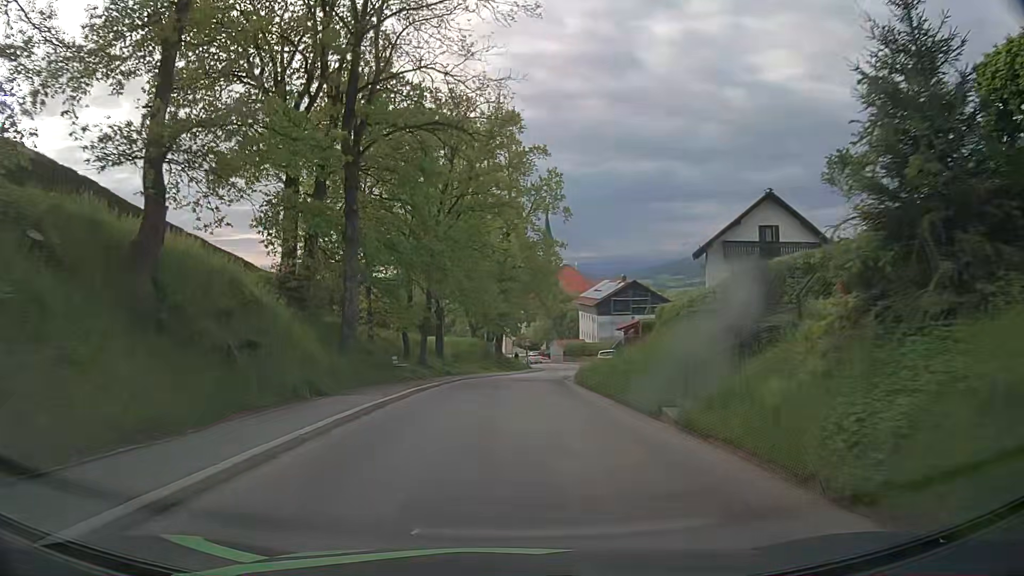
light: Day
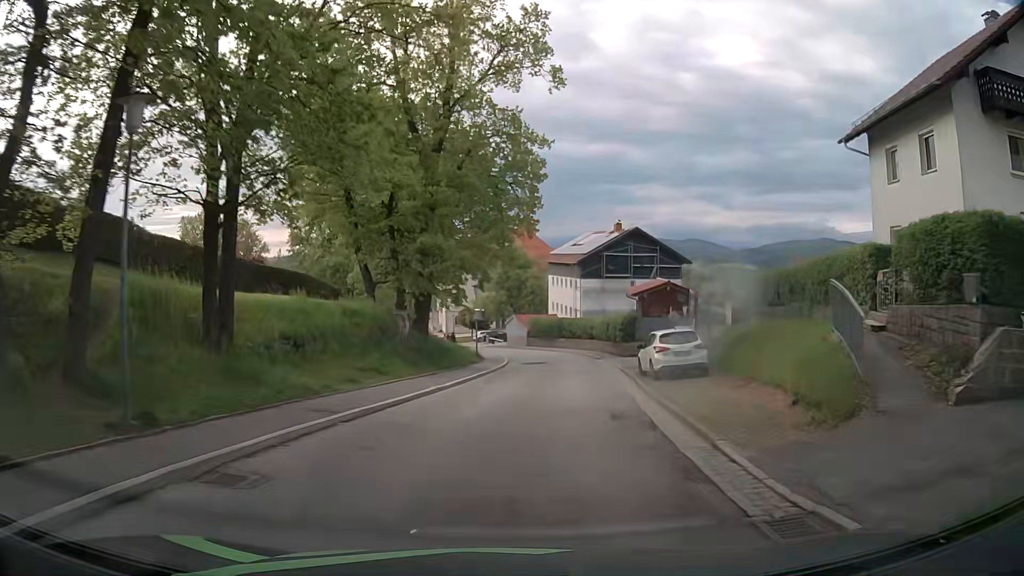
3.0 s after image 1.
(+0.4, +30.5) m; +4°
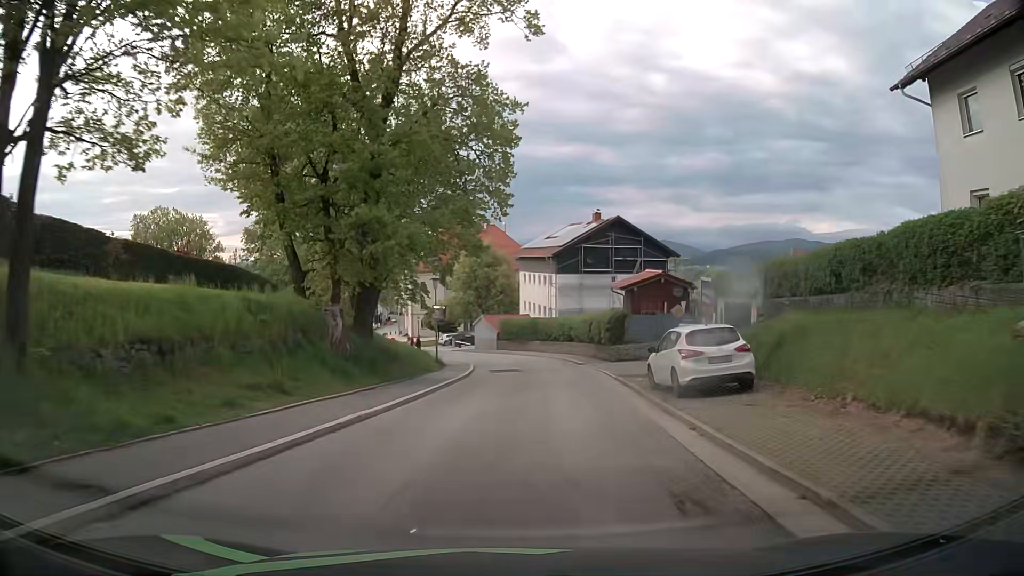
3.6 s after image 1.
(+0.3, +6.4) m; +4°
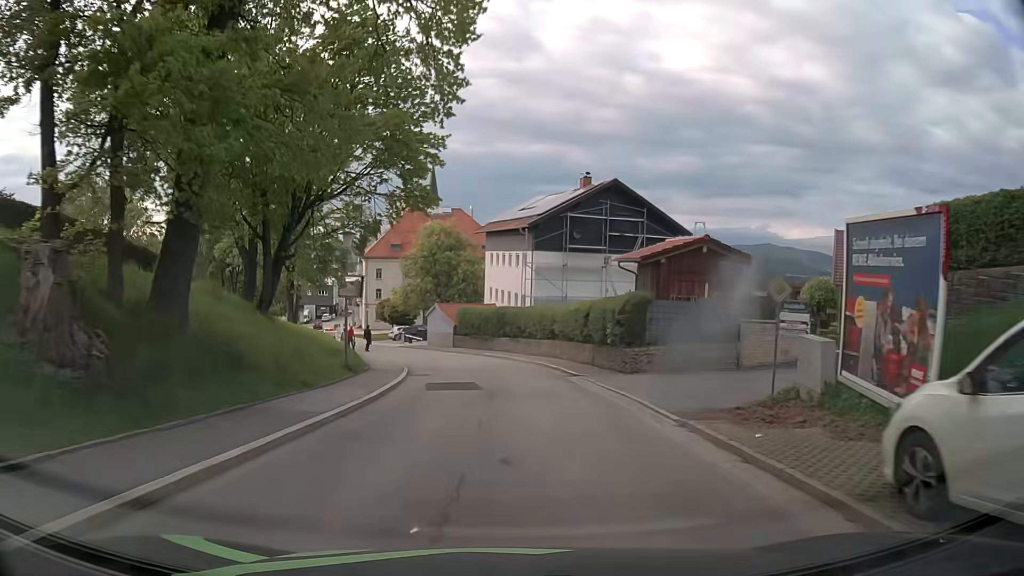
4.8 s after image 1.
(+0.3, +12.9) m; +3°
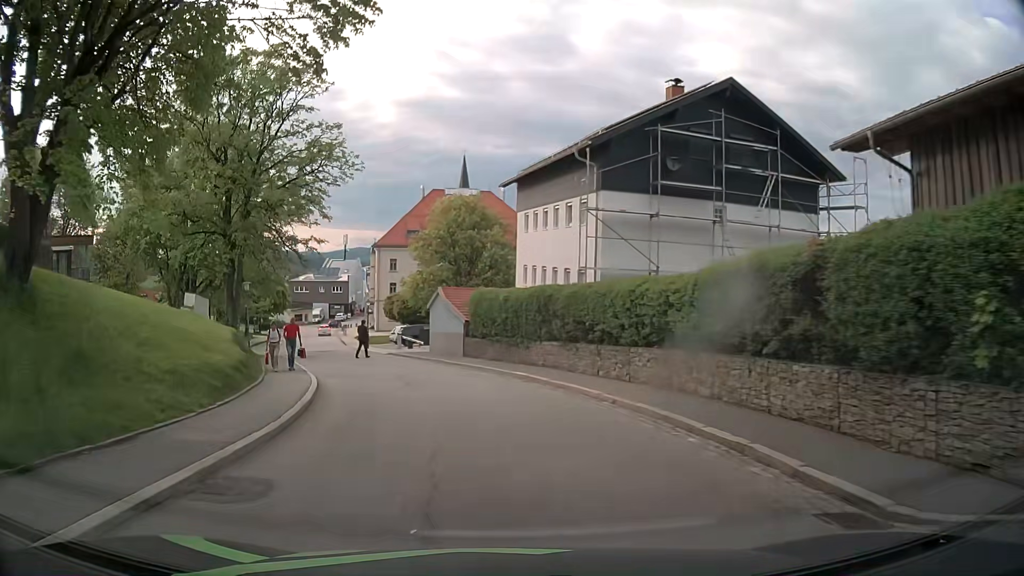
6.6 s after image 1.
(-0.2, +17.8) m; -3°
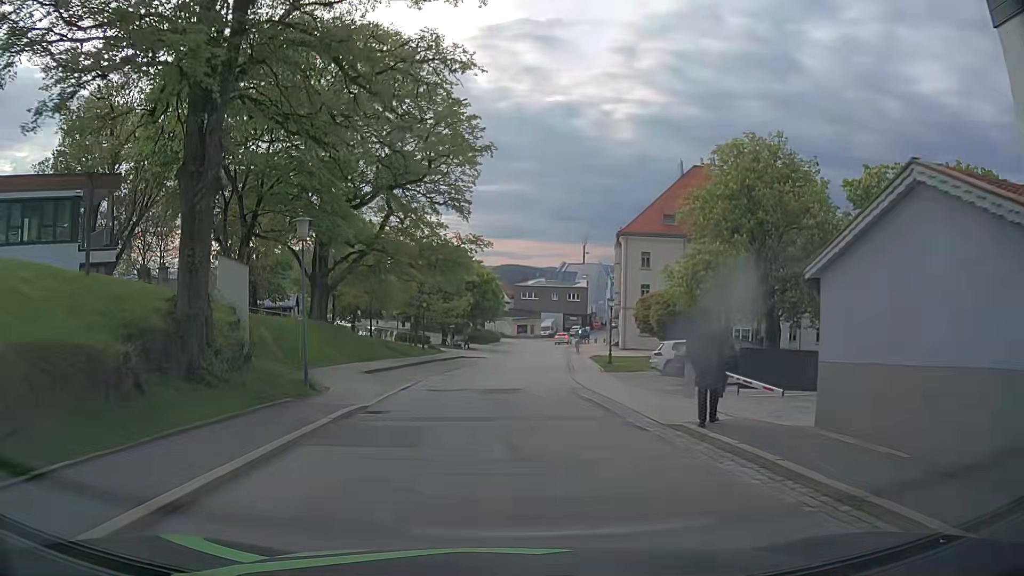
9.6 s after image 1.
(-4.5, +25.3) m; -20°
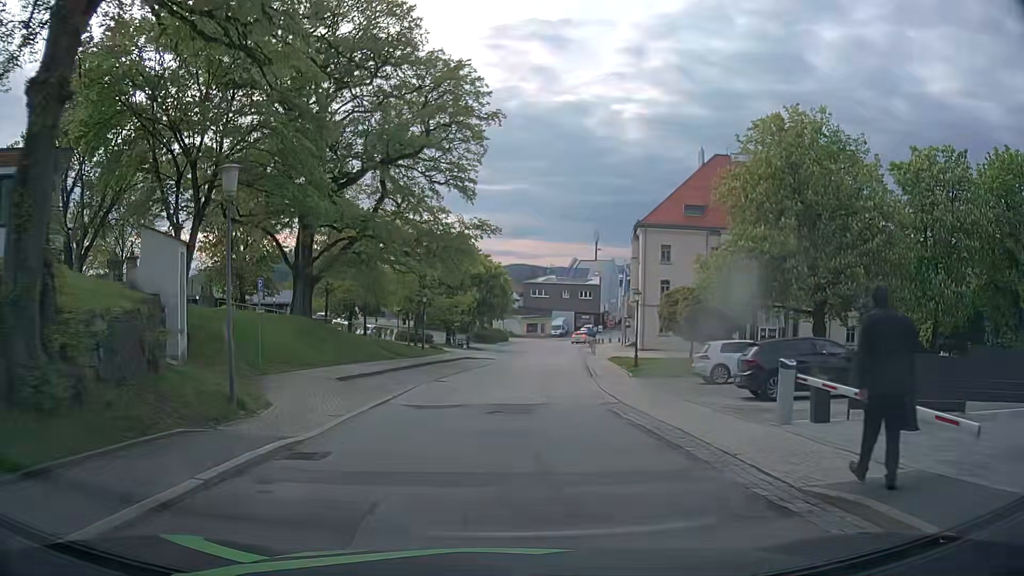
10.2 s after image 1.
(0.0, +5.4) m; -1°
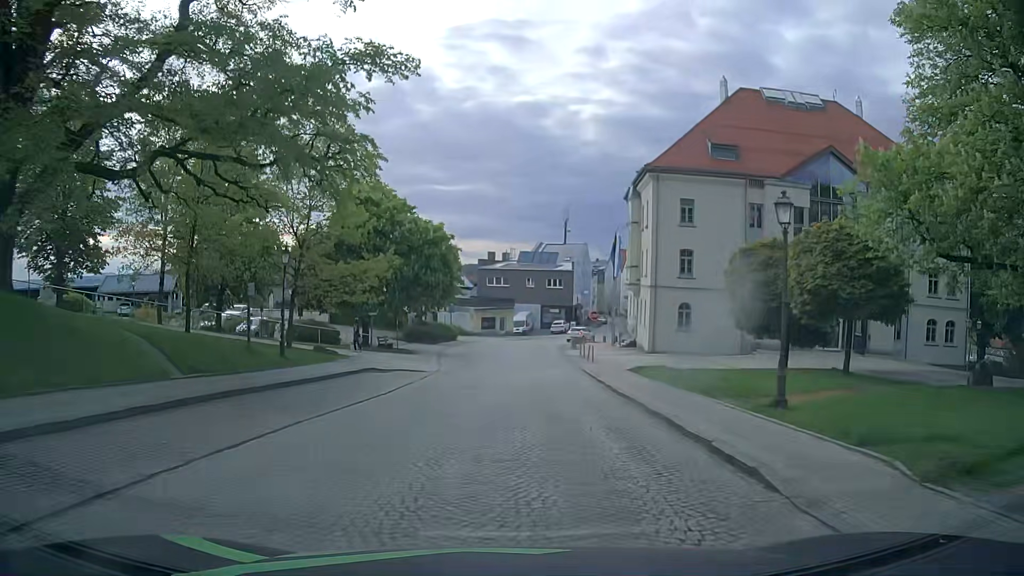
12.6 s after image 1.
(+0.8, +22.3) m; +3°
